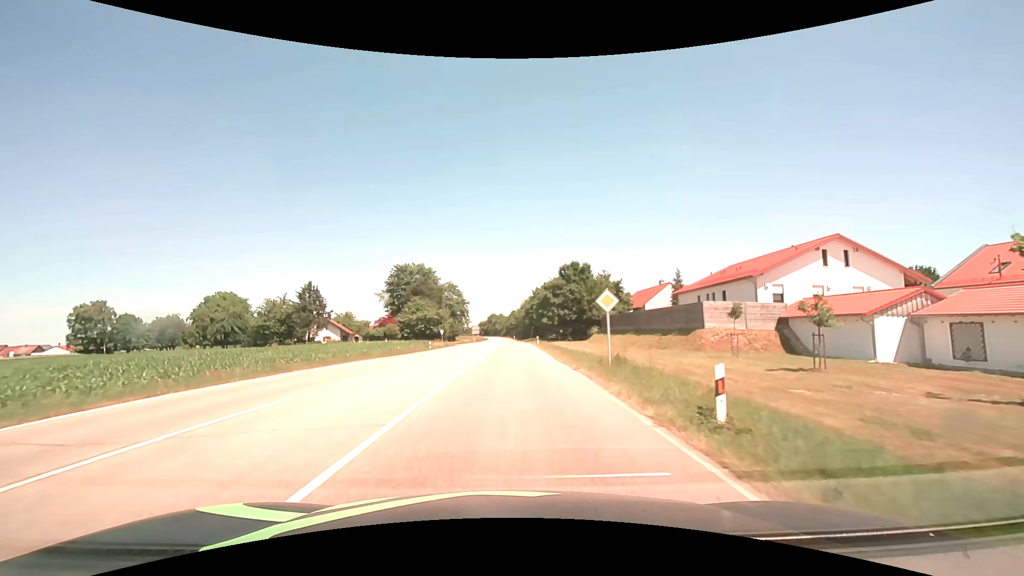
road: secondary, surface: asphalt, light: Day
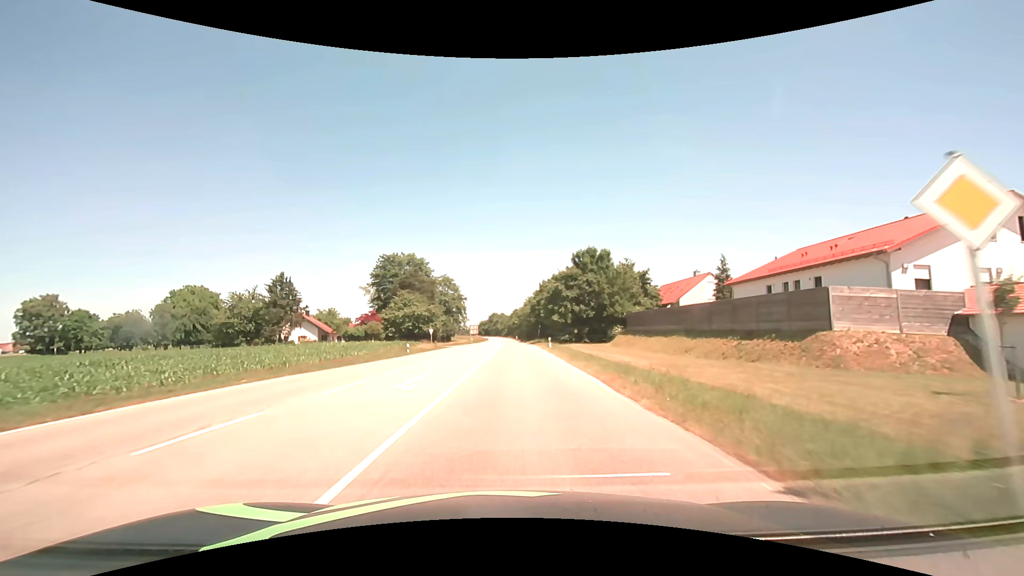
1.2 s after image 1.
(-0.1, +14.3) m; 0°
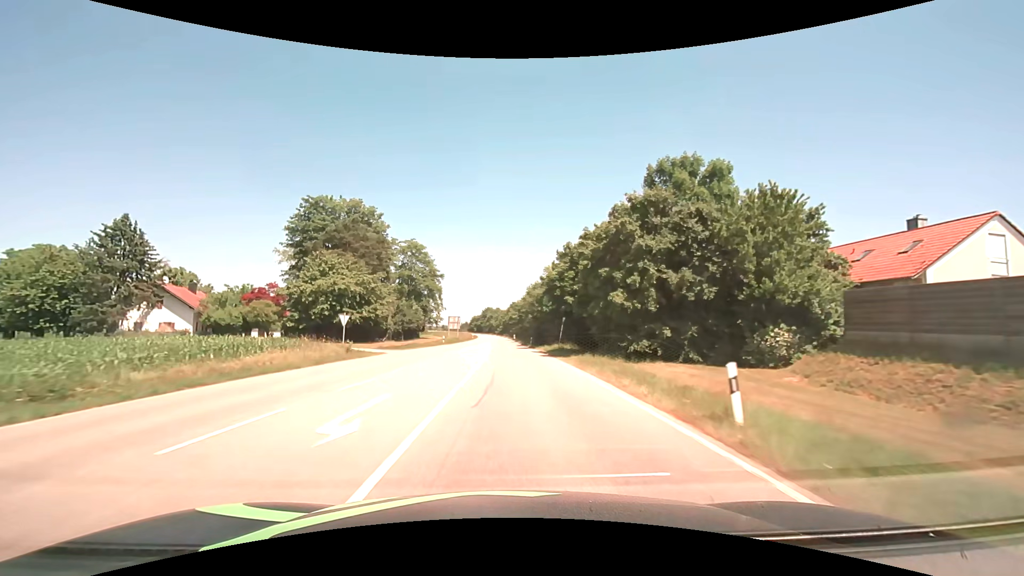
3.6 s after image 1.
(+0.2, +37.1) m; +1°
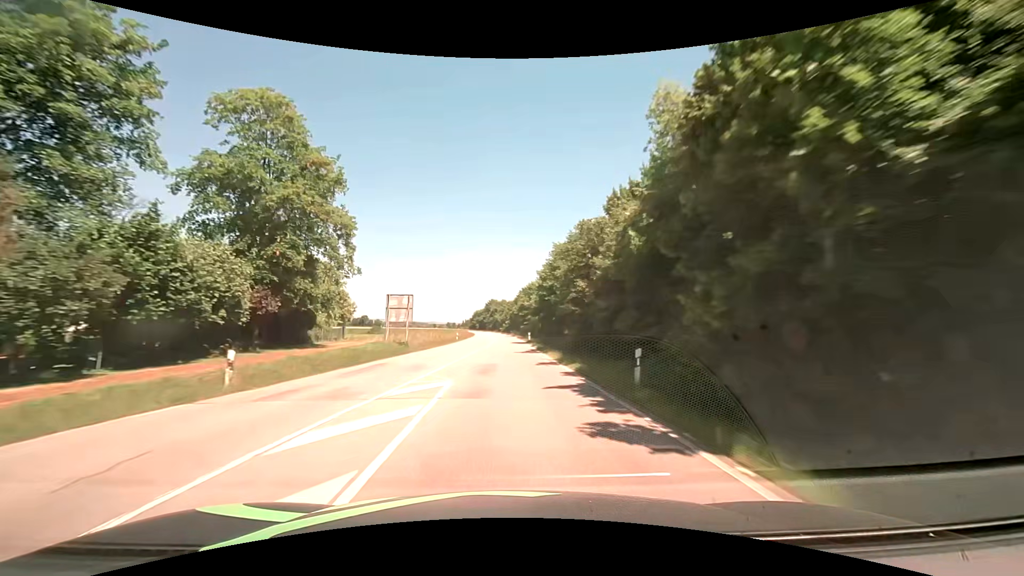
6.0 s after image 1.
(-0.1, +46.6) m; -1°
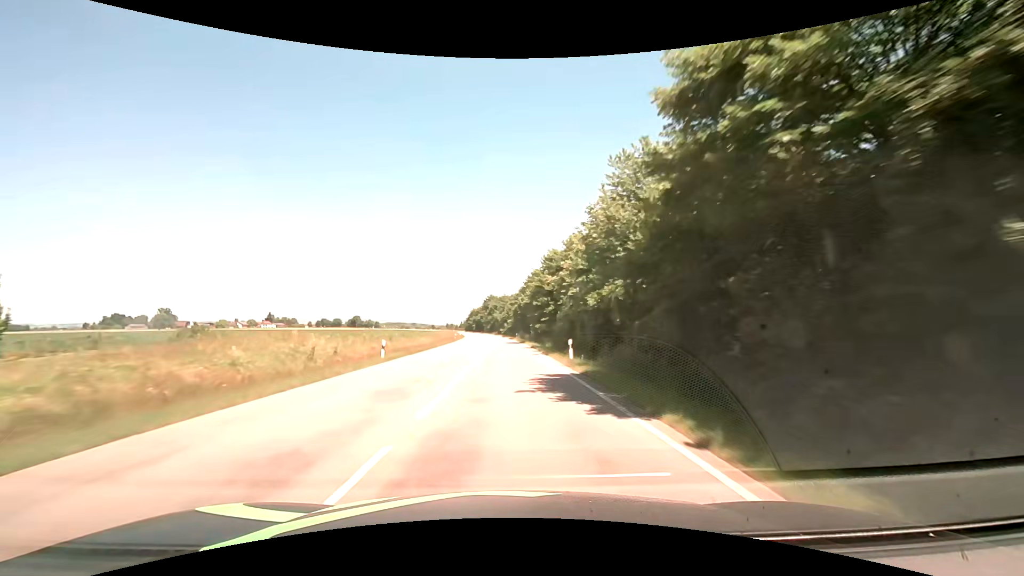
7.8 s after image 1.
(-0.1, +39.1) m; 0°
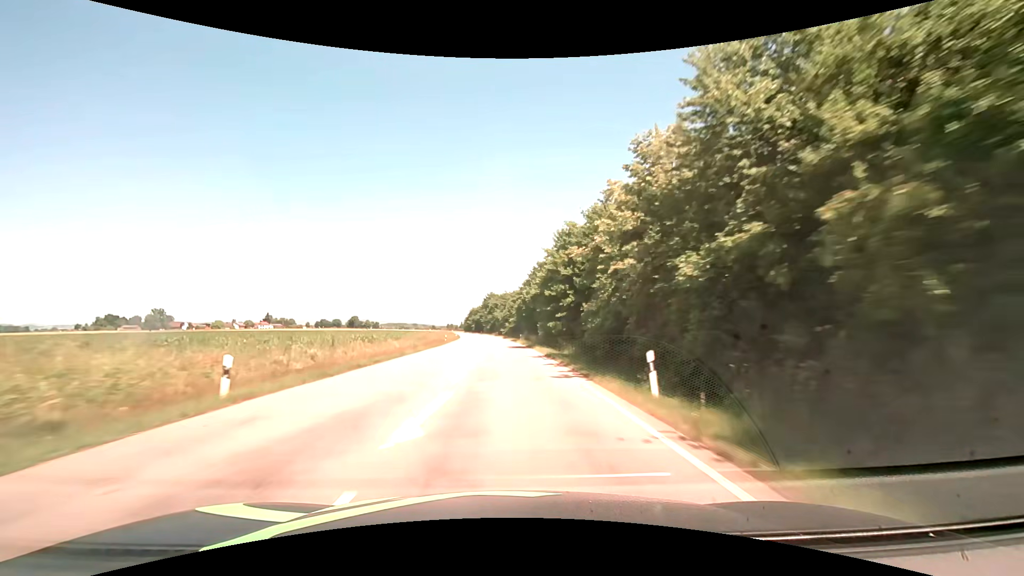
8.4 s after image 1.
(0.0, +13.7) m; 0°
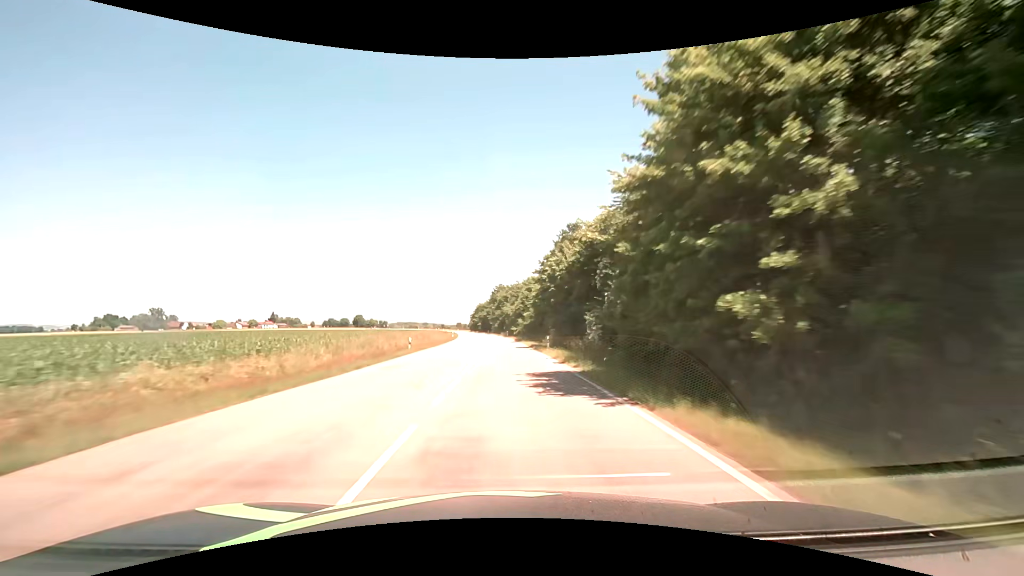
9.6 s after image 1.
(-0.2, +28.1) m; -1°
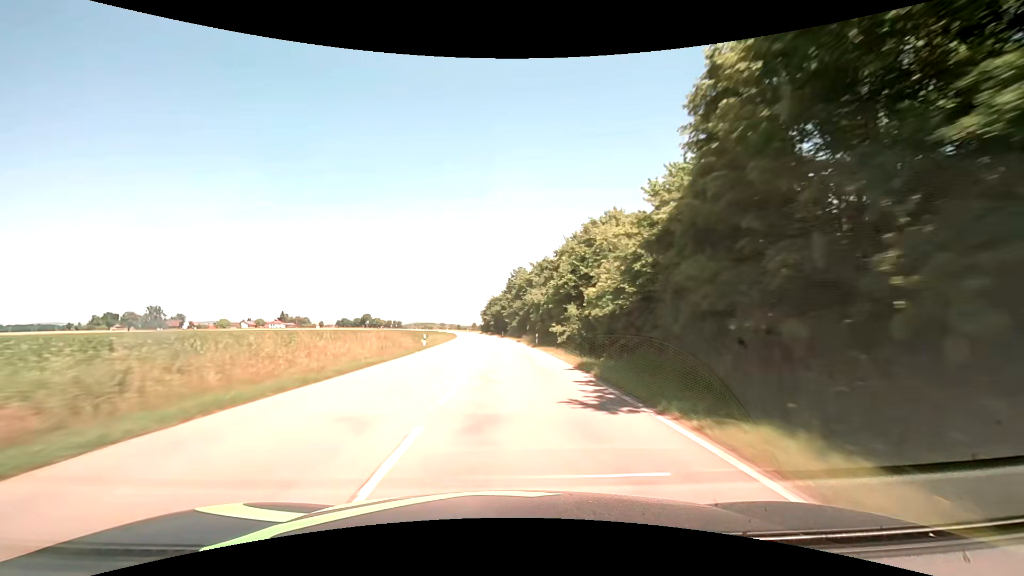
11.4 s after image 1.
(-0.7, +43.3) m; -2°
(0, +10) (0, +20) (0, +30) (-1, +40) (-1, +50) (-1, +60) (-2, +70) (-3, +80) (-4, +90) (-5, +100) m
